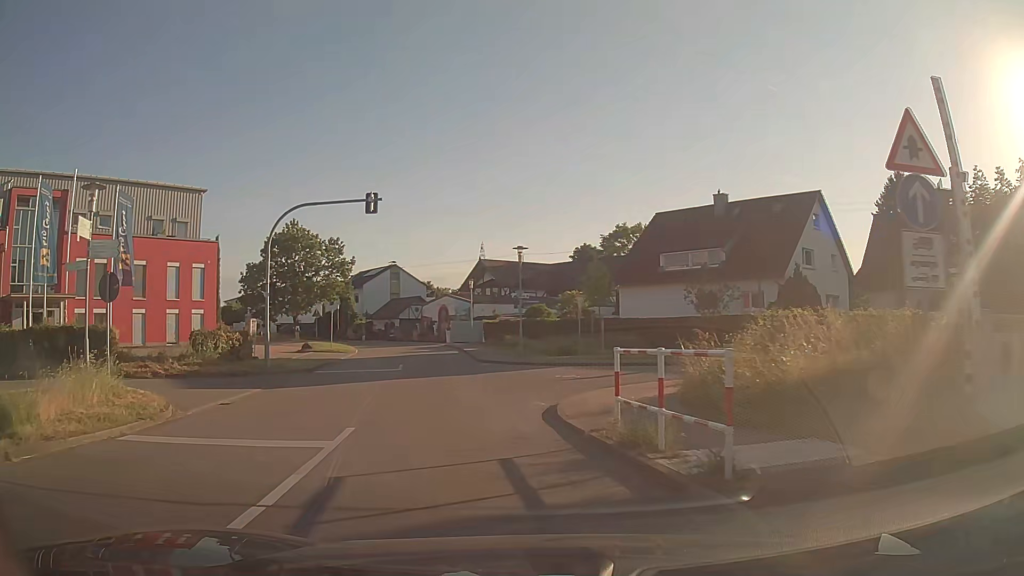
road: unclassified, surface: asphalt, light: Day
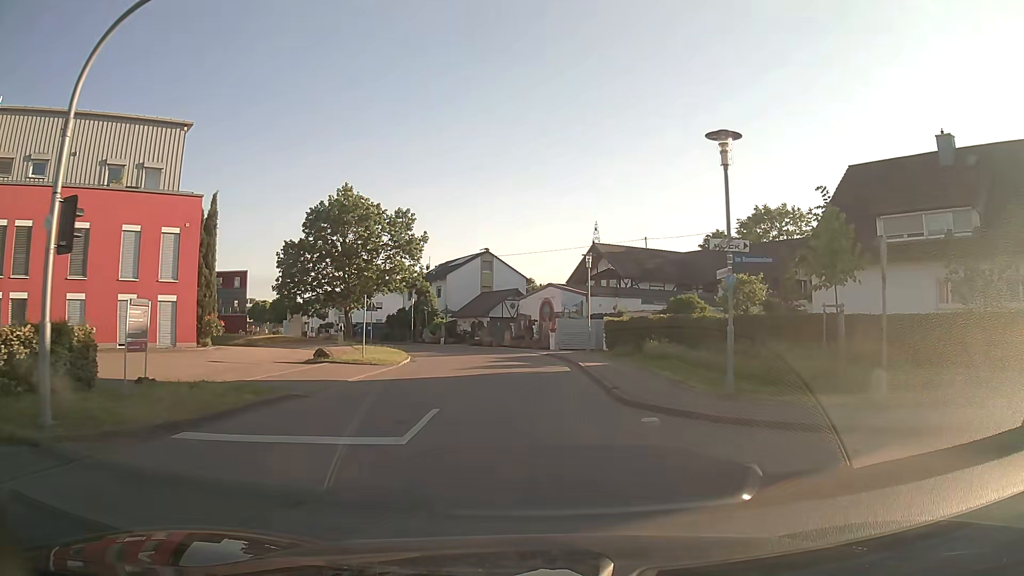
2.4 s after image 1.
(-1.8, +16.9) m; -8°
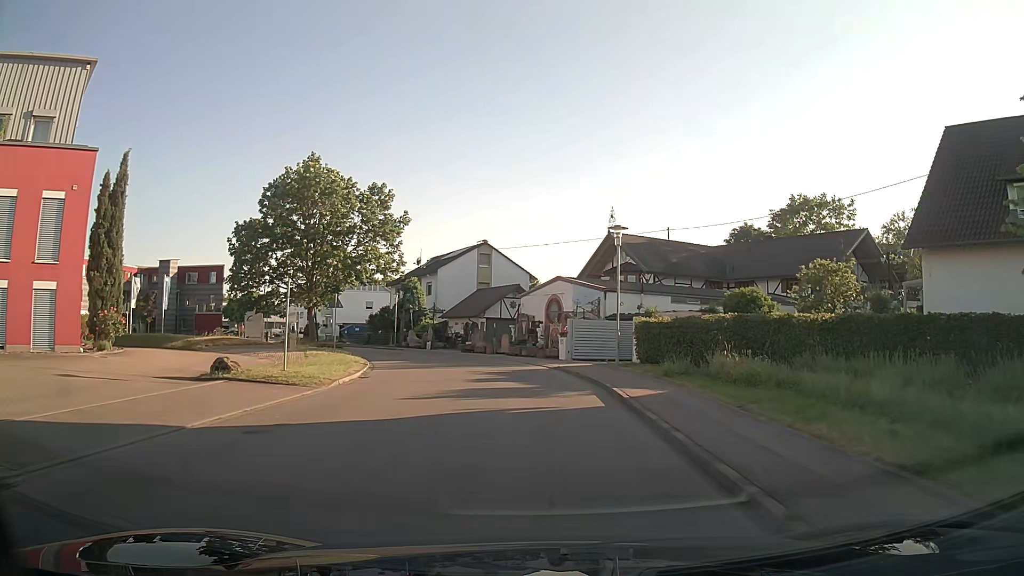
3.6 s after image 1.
(-0.1, +9.4) m; 0°
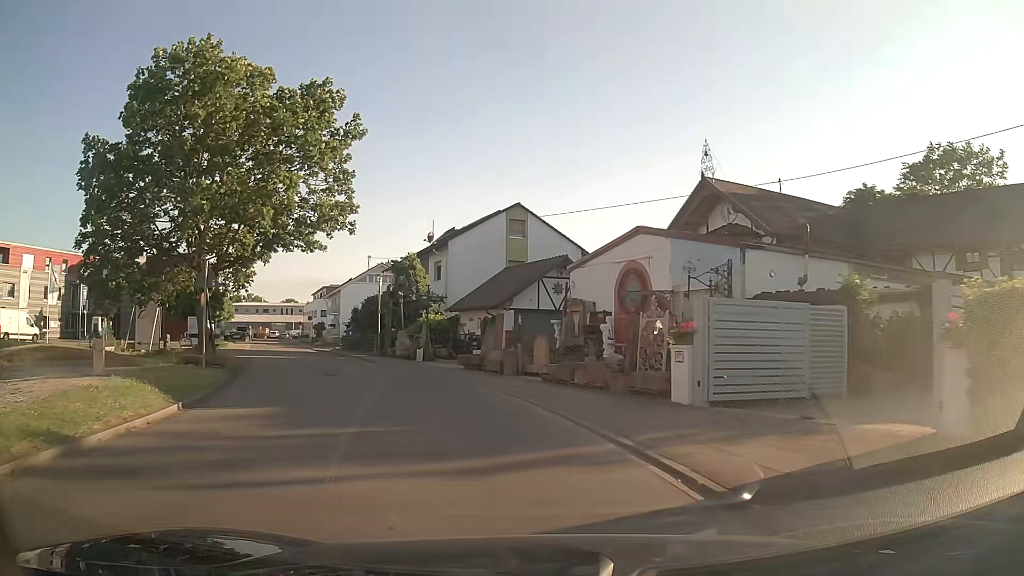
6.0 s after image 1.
(-0.3, +19.0) m; -5°
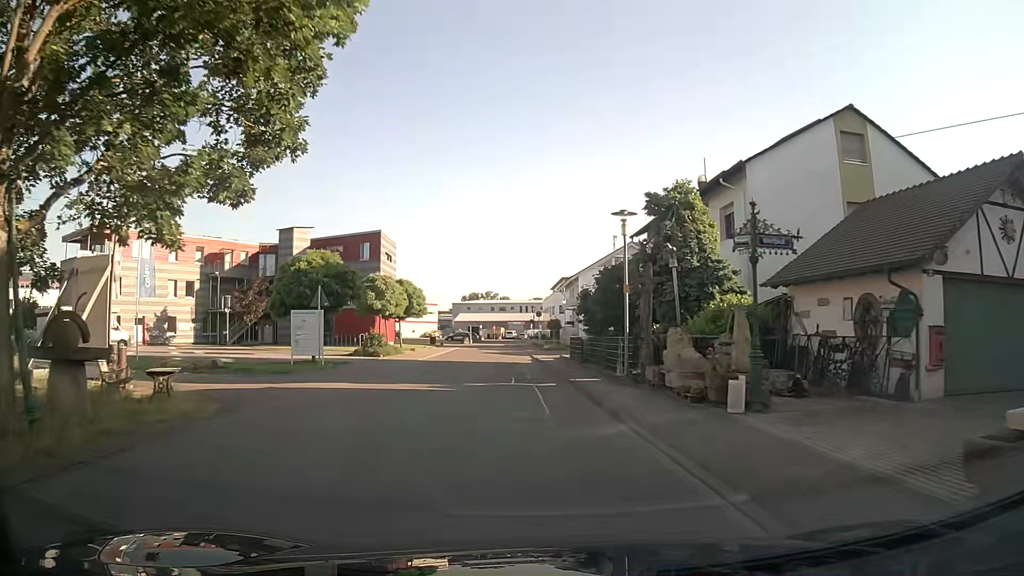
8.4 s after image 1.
(-3.4, +18.7) m; -21°
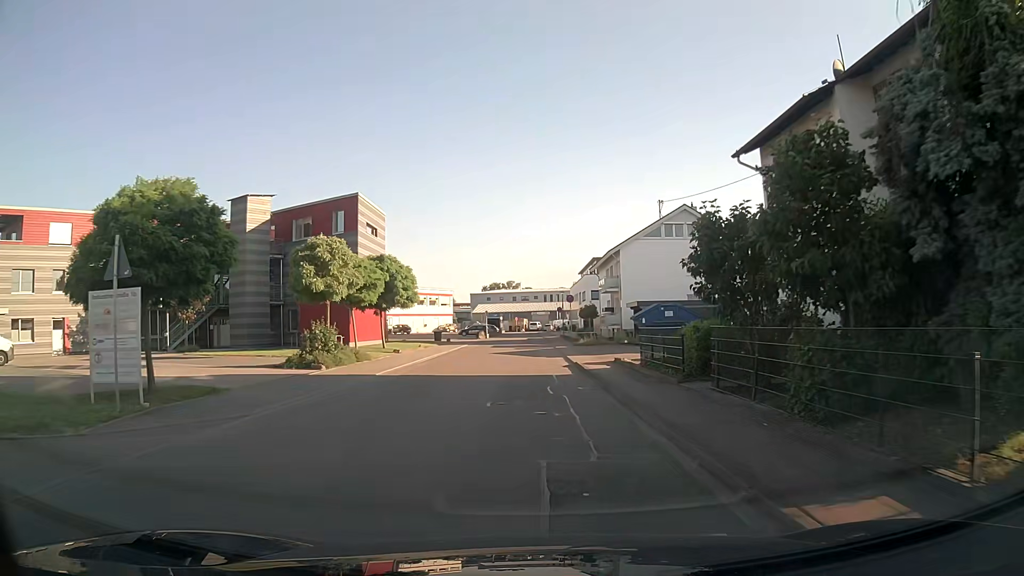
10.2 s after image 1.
(-0.3, +14.6) m; -1°
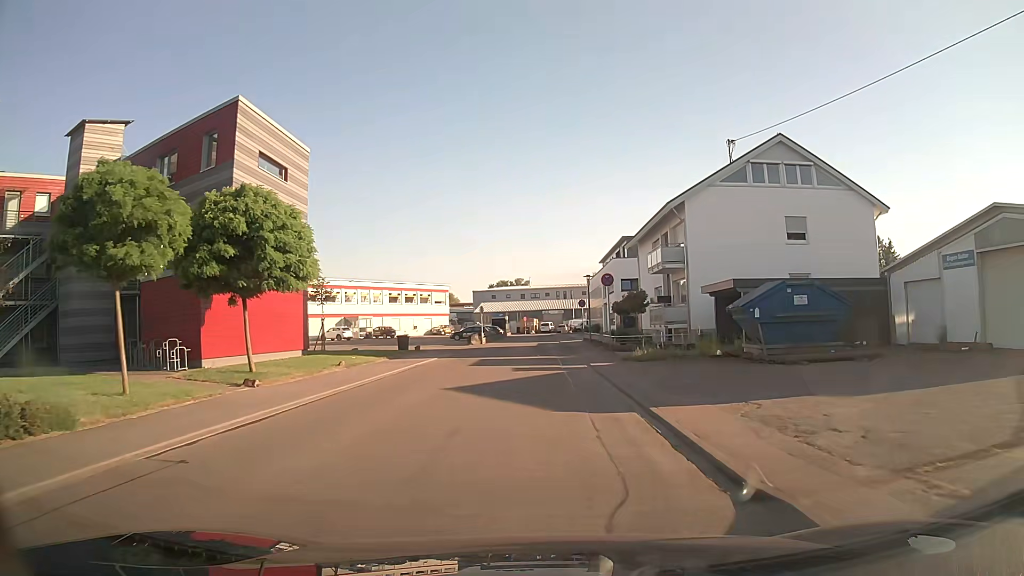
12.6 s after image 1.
(-0.4, +19.8) m; -1°
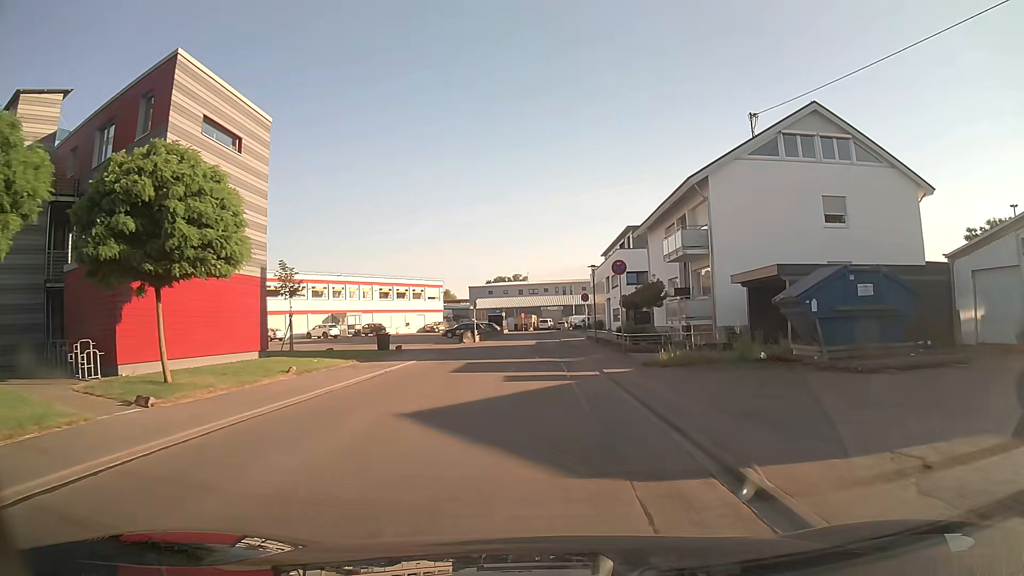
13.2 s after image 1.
(0.0, +4.8) m; 0°
